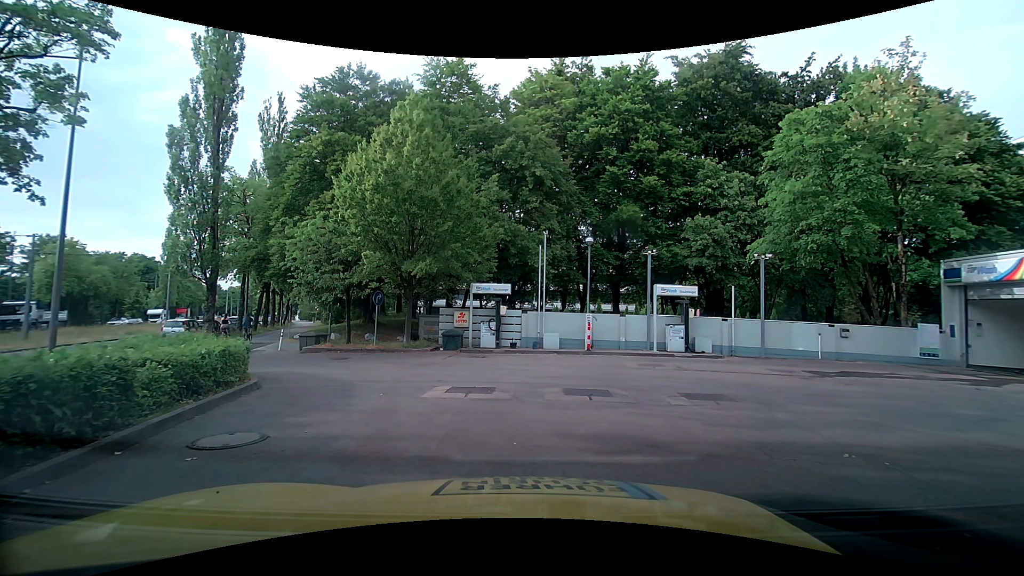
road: service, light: Day
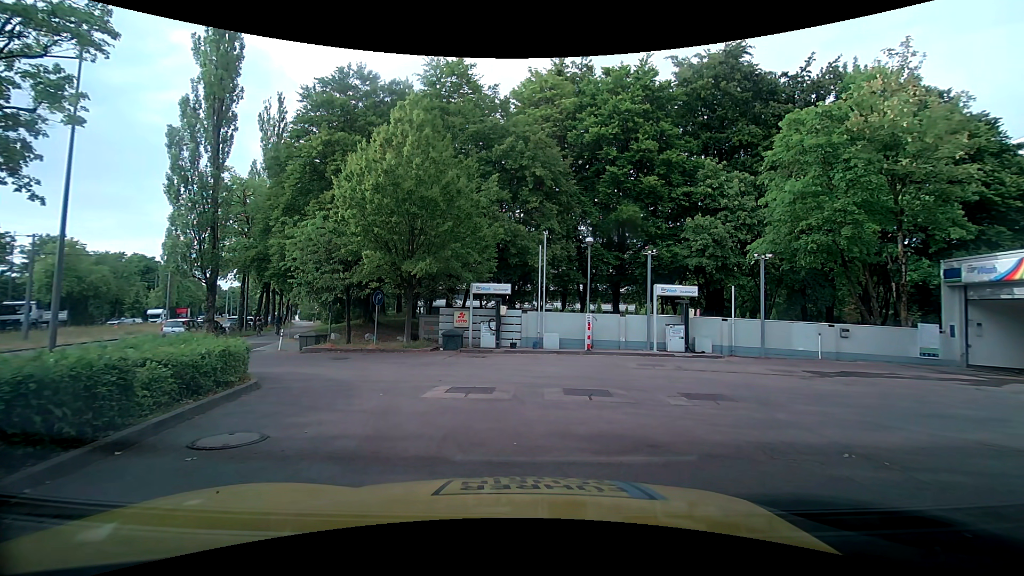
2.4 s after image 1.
(0.0, 0.0) m; 0°
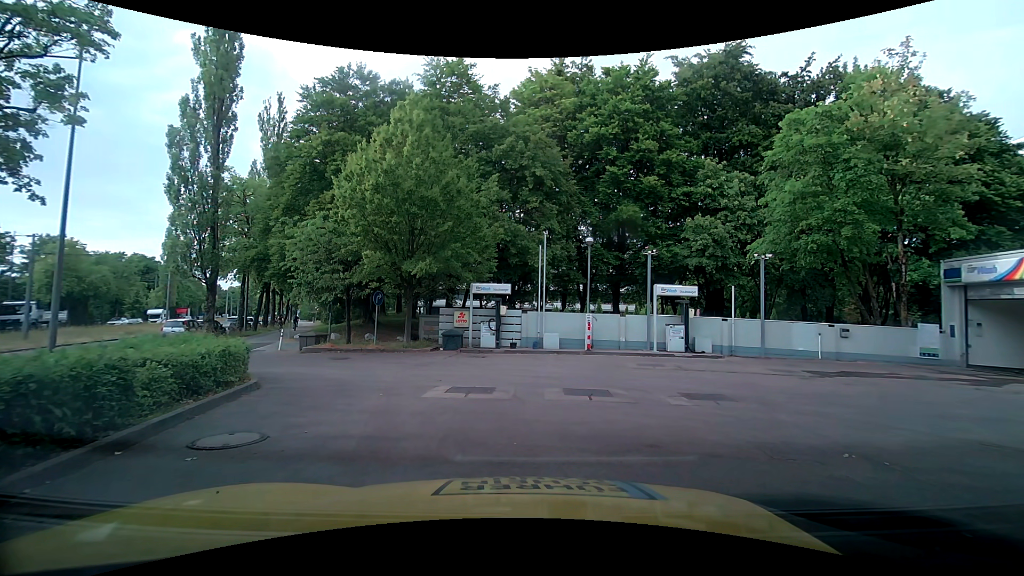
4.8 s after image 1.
(0.0, 0.0) m; 0°
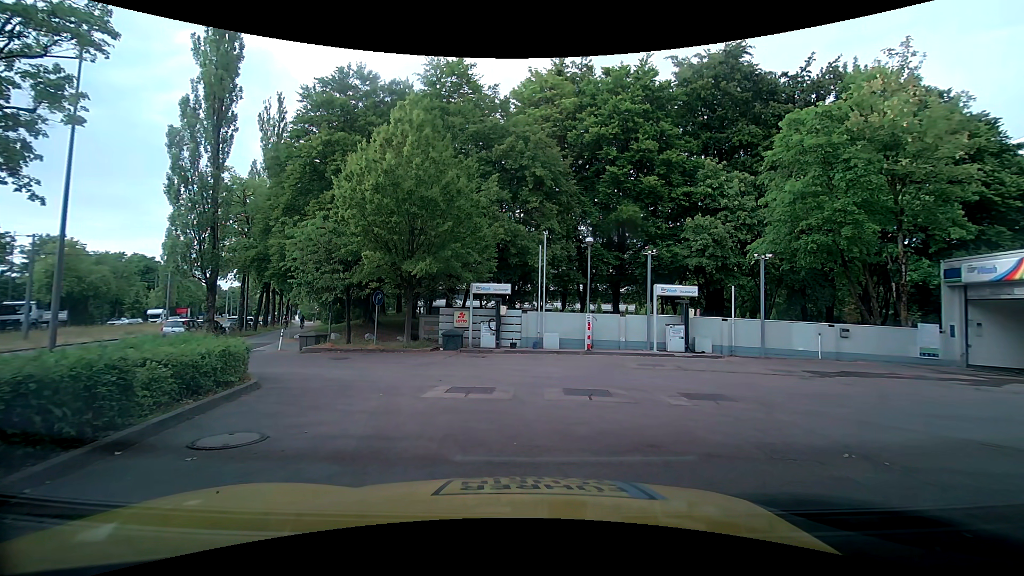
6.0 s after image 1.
(0.0, 0.0) m; 0°
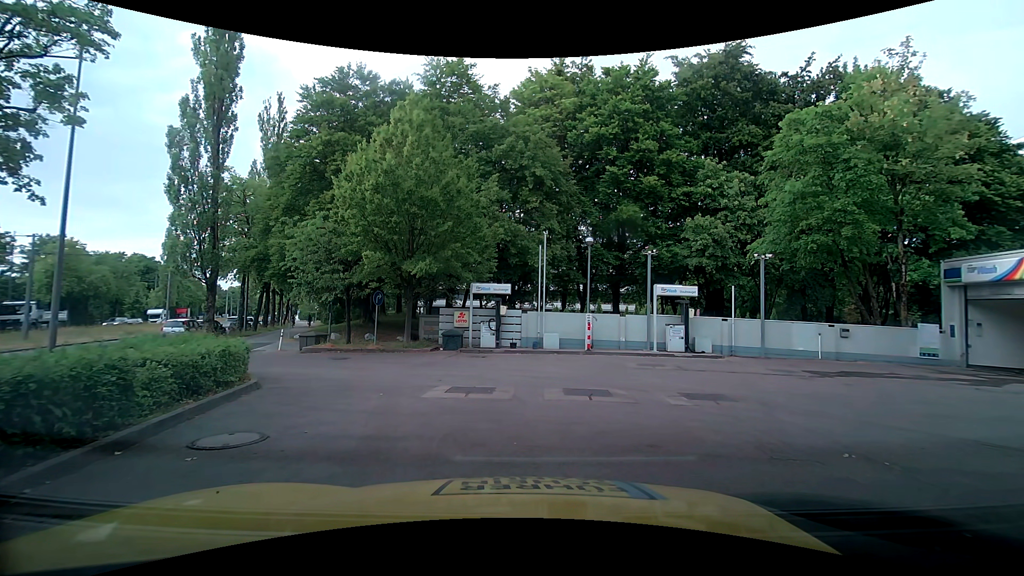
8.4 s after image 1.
(0.0, 0.0) m; 0°
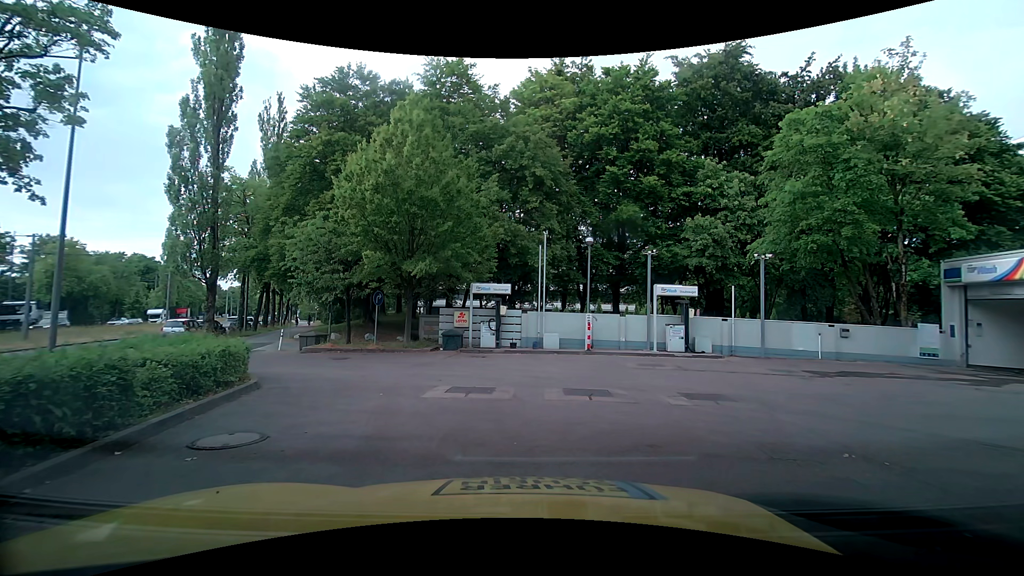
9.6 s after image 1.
(0.0, 0.0) m; 0°
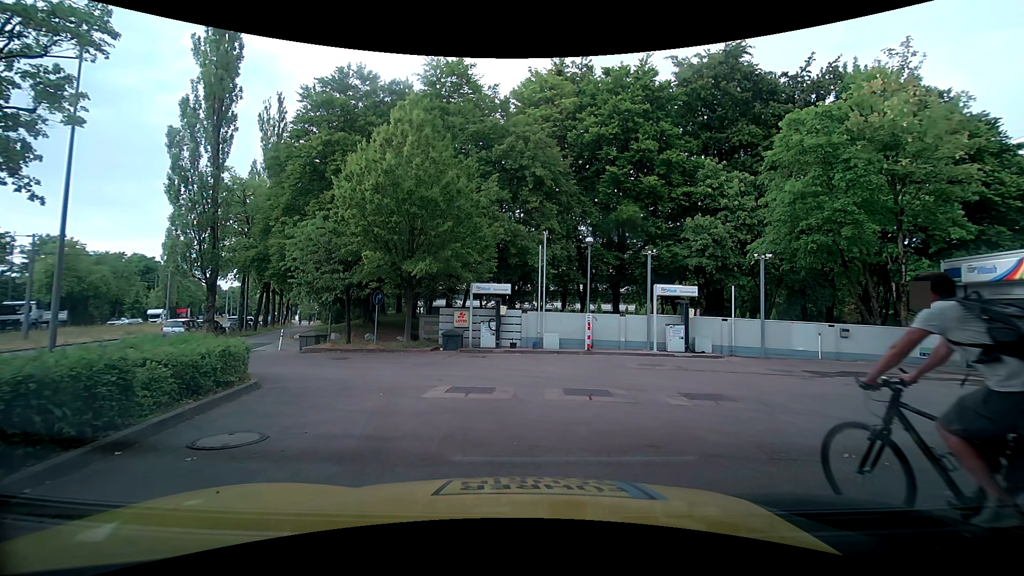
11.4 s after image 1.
(0.0, 0.0) m; 0°
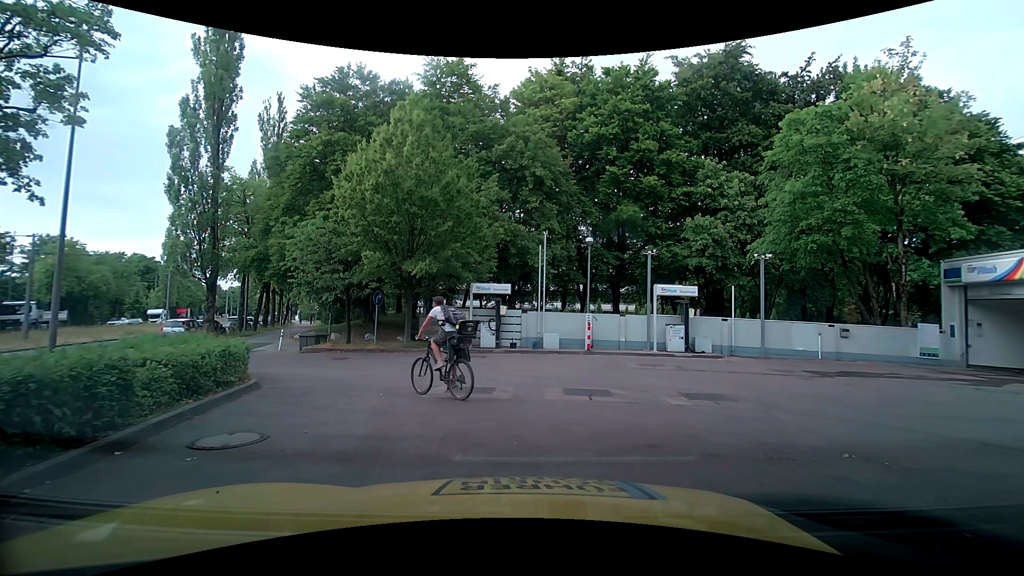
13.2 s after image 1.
(0.0, 0.0) m; 0°
